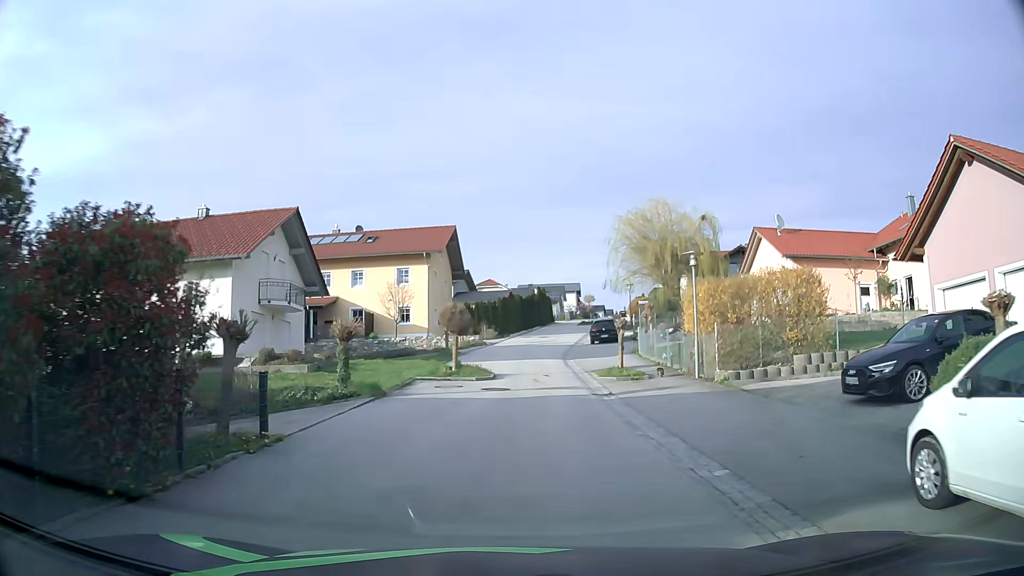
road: secondary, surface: asphalt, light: Day
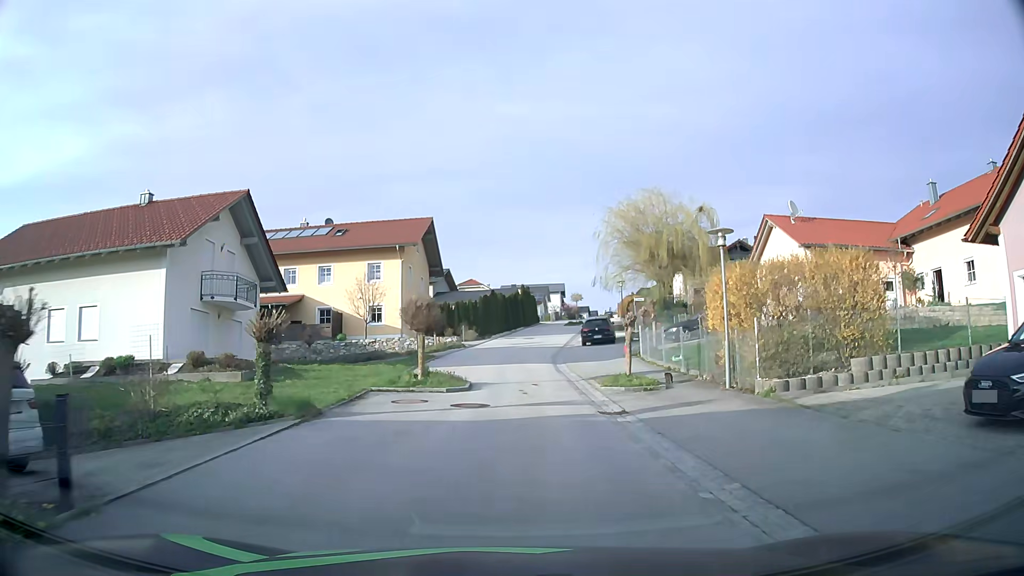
(0.0, +4.4) m; +2°
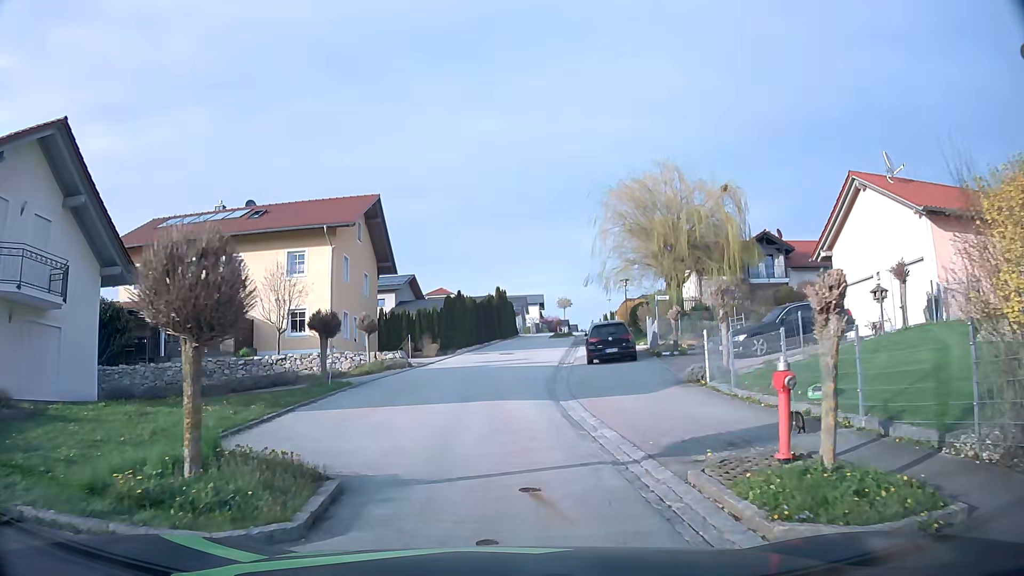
(+0.2, +12.0) m; +2°
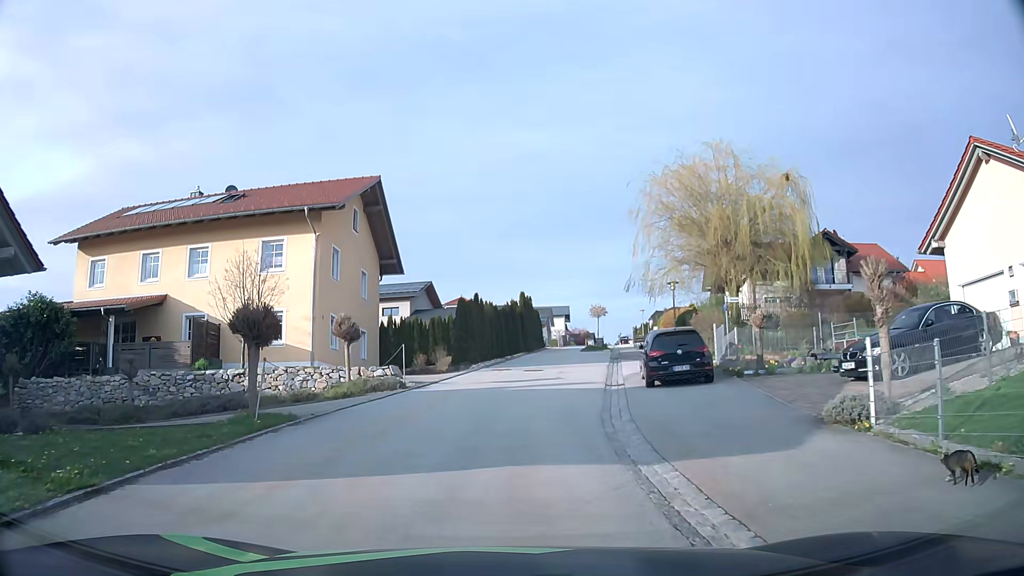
(-0.1, +6.5) m; -3°
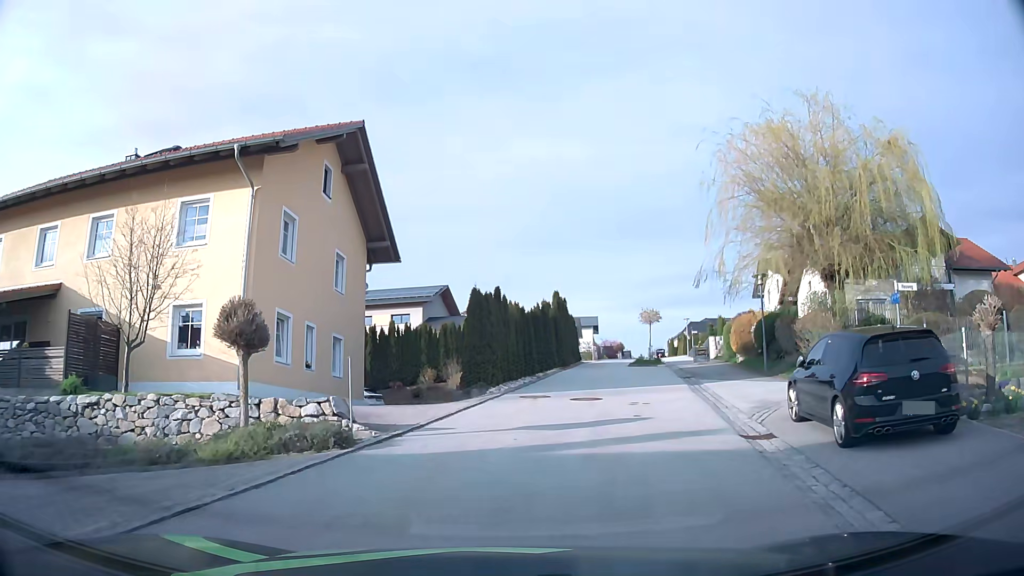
(-0.2, +9.2) m; -2°
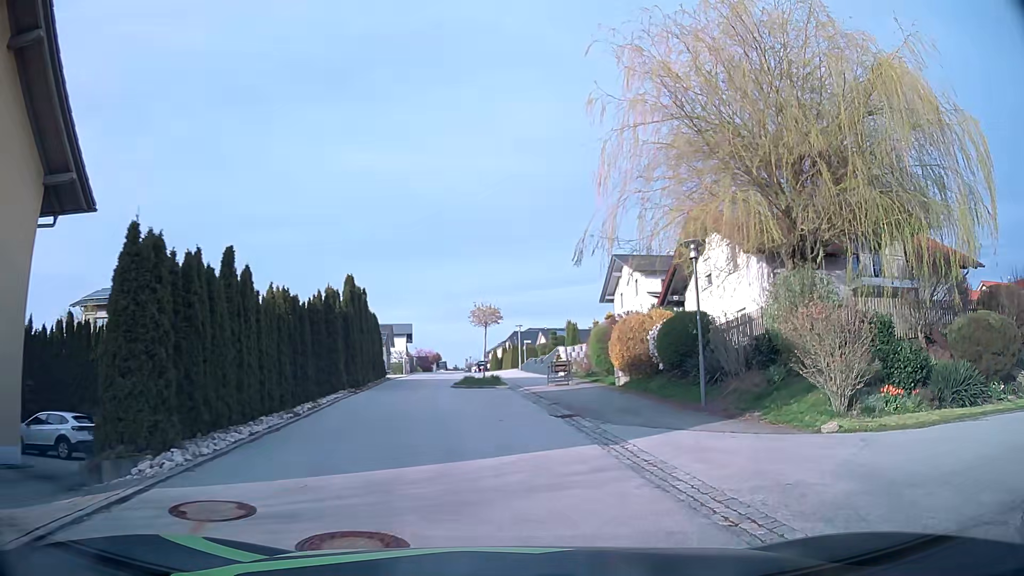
(+1.0, +11.3) m; +15°
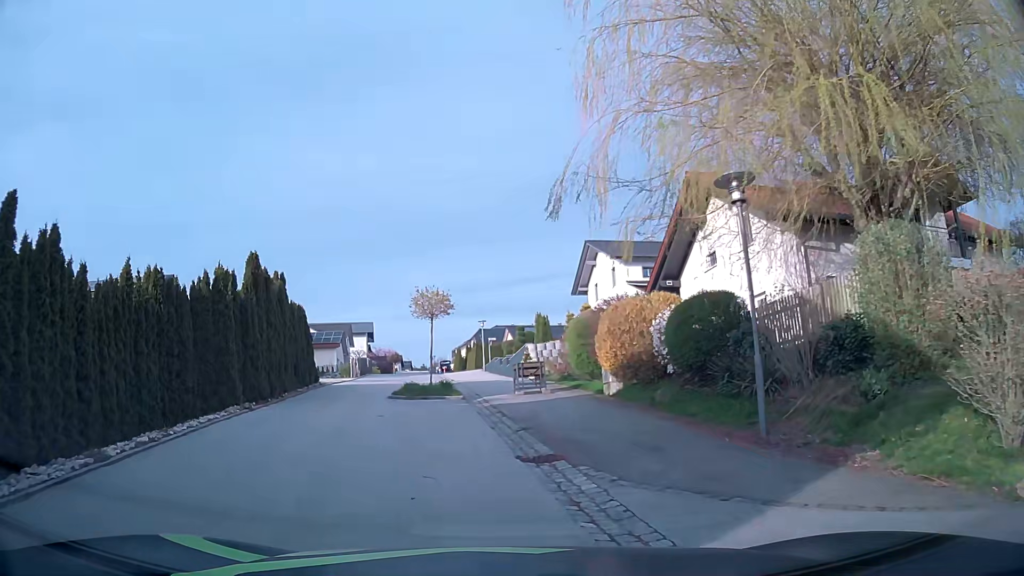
(+0.4, +5.9) m; +4°
